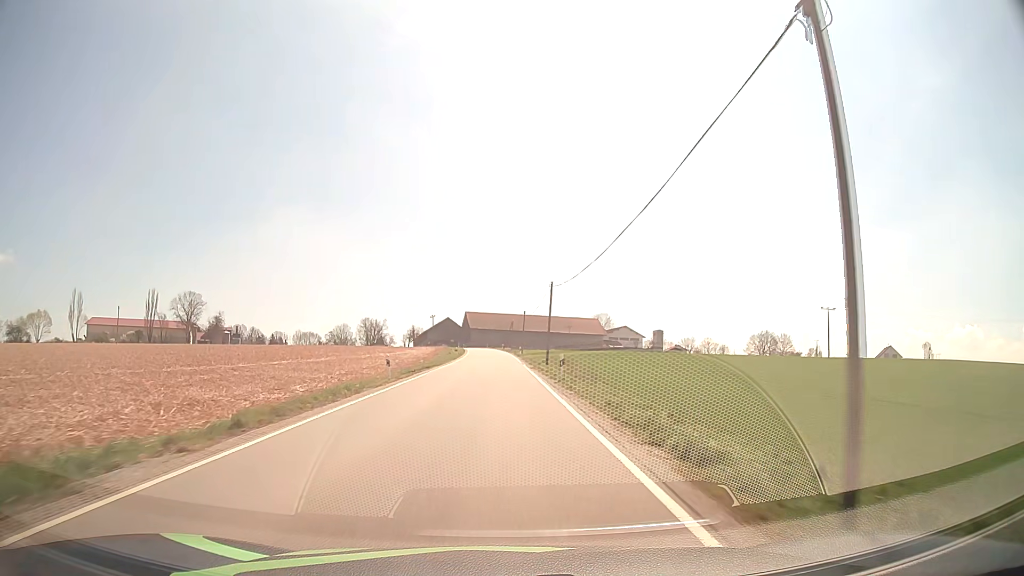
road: tertiary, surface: asphalt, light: Day
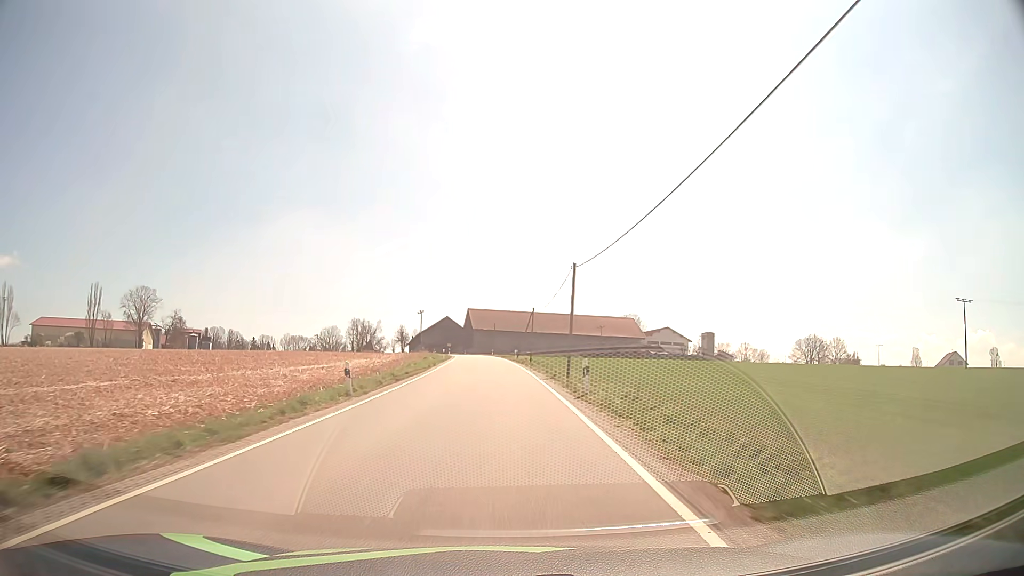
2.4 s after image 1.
(-0.4, +50.9) m; -1°
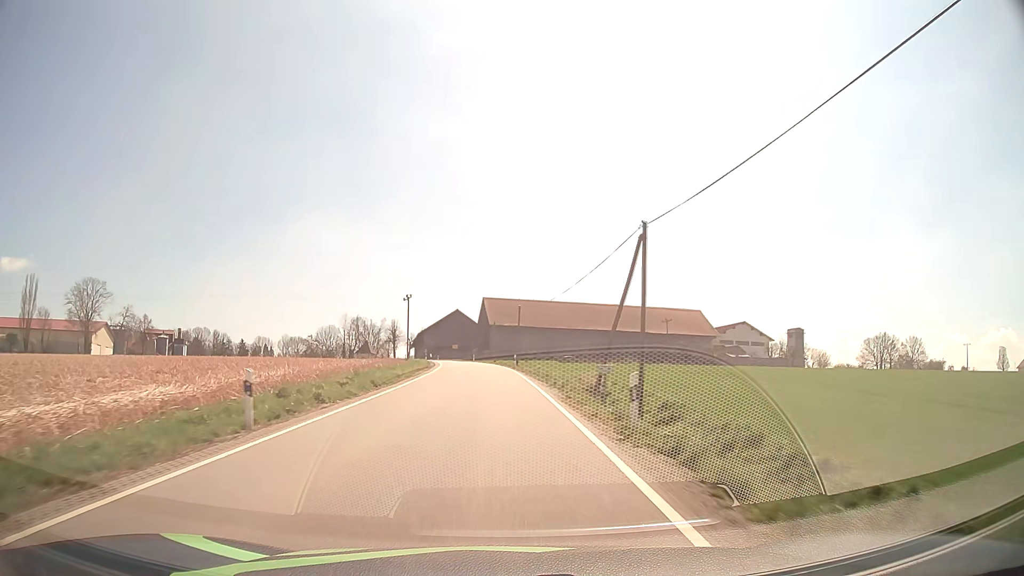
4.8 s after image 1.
(-0.6, +49.3) m; -2°
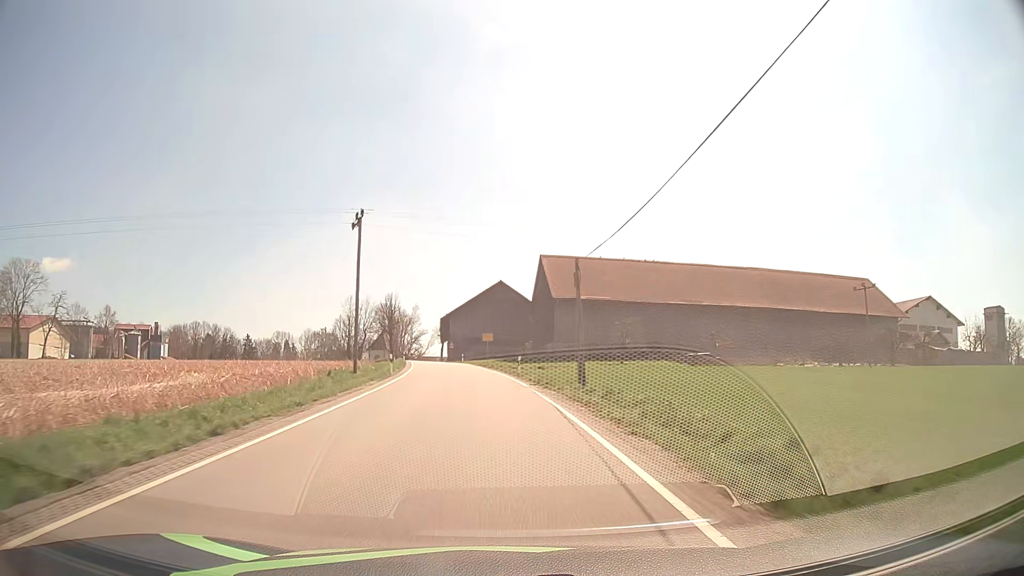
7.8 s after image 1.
(-2.1, +57.9) m; -5°
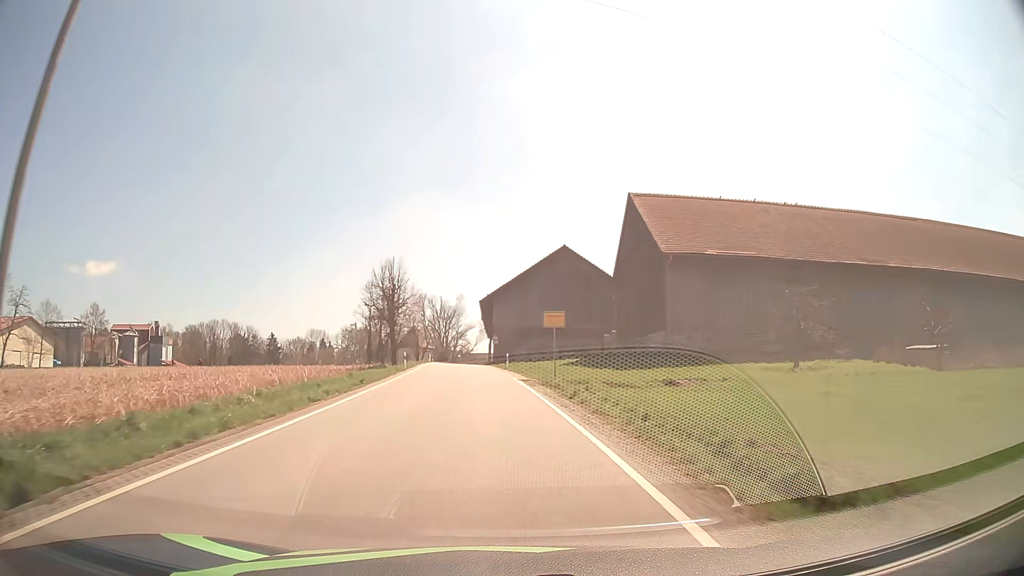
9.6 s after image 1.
(-1.3, +31.9) m; -5°
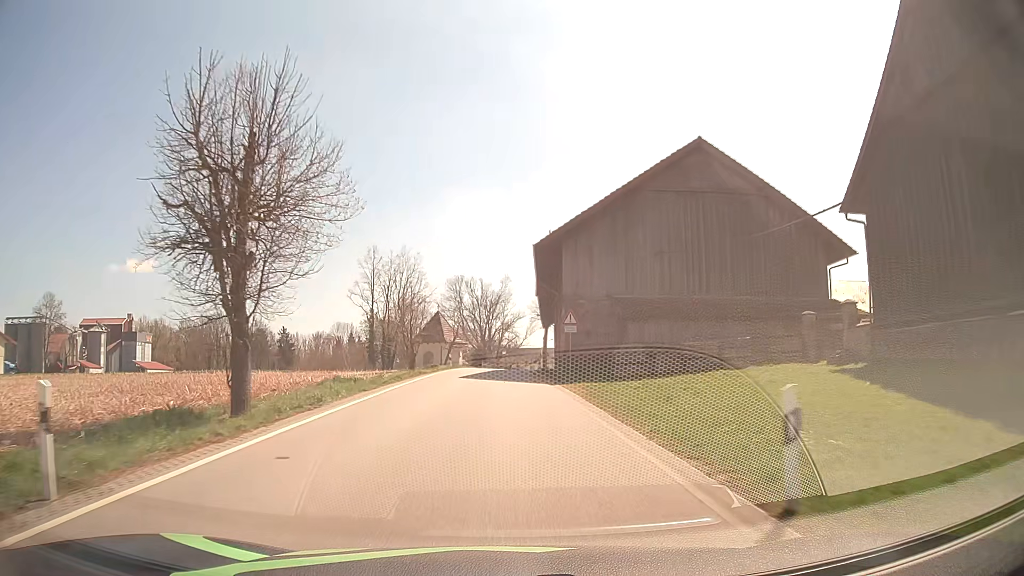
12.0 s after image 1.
(-1.8, +37.3) m; -4°
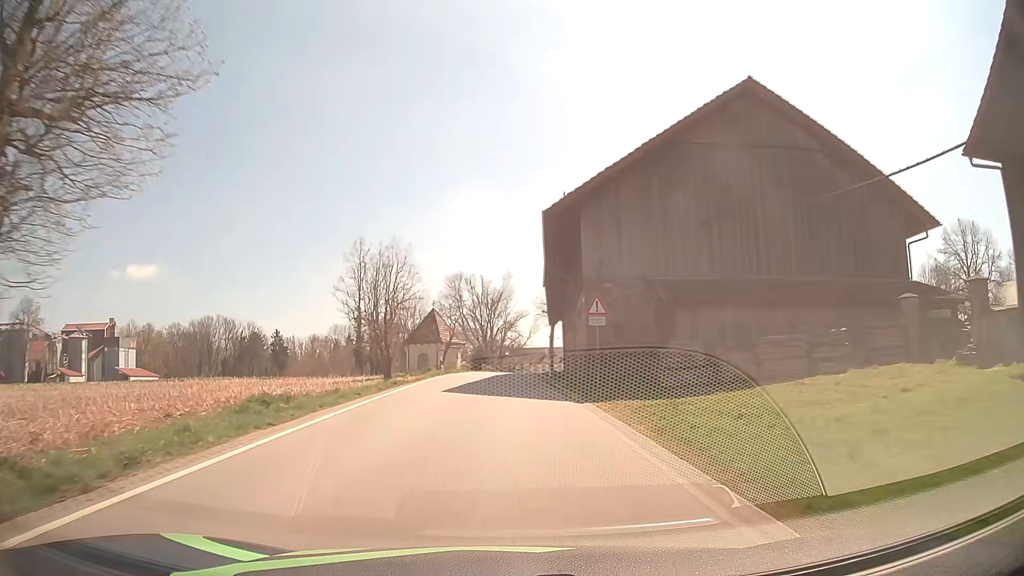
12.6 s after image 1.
(0.0, +8.7) m; 0°
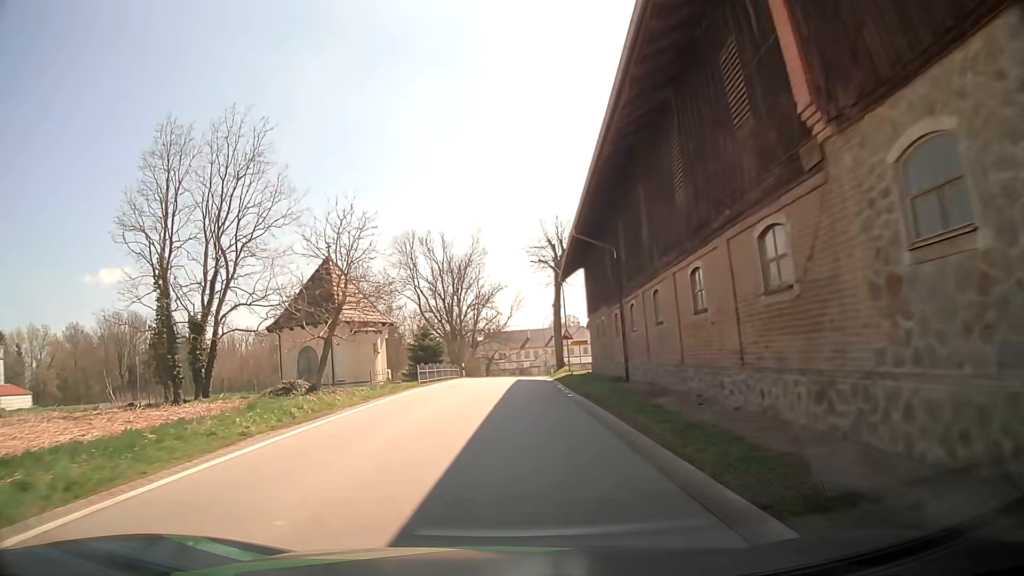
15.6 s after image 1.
(+0.3, +40.9) m; +2°
(0, +10) (0, +20) (0, +30) (0, +40) (+1, +50) (+2, +60) (+5, +69) (+10, +78) (+16, +86) (+22, +94) m
